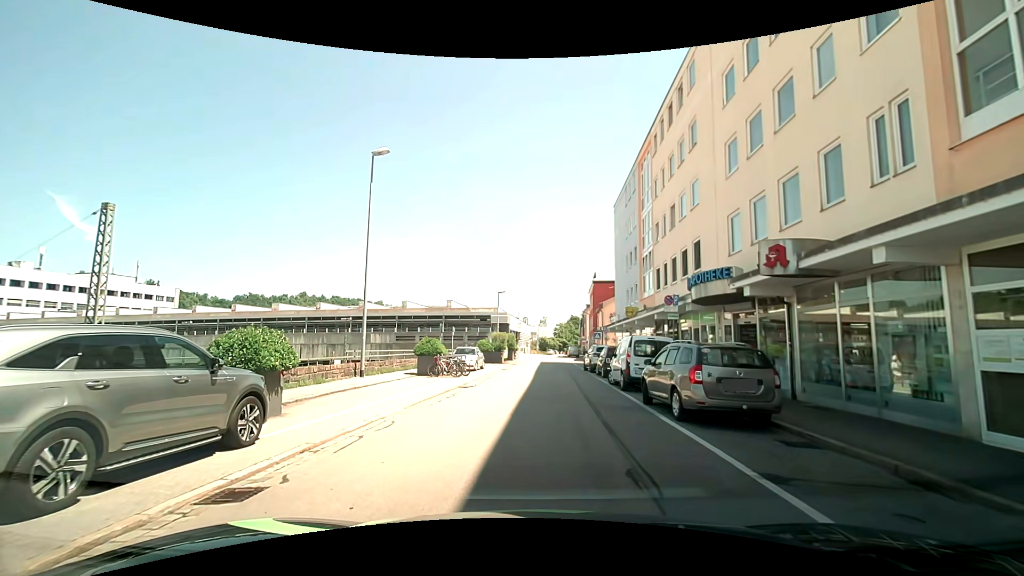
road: residential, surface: asphalt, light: Day
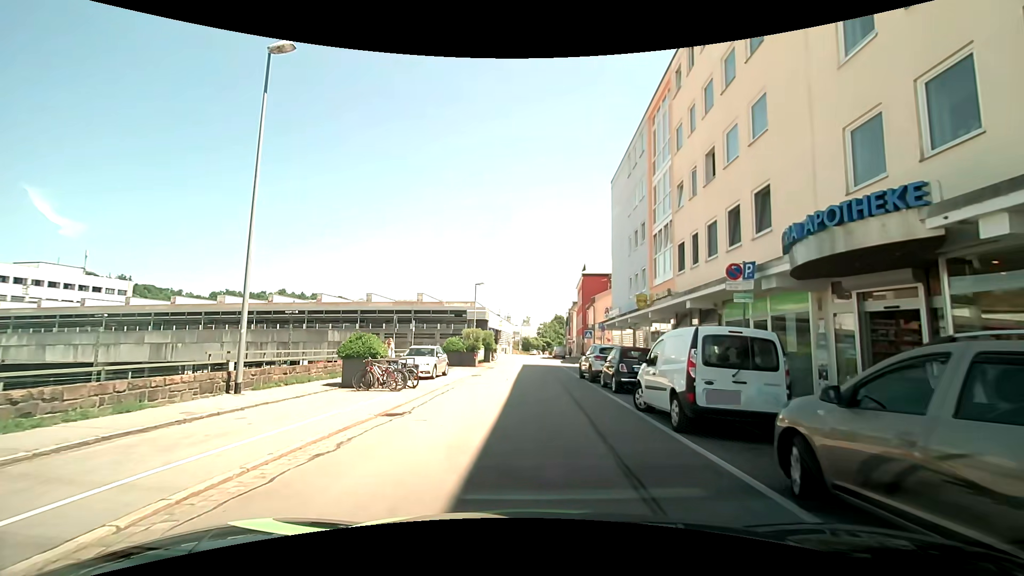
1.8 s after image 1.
(+0.2, +7.9) m; +2°
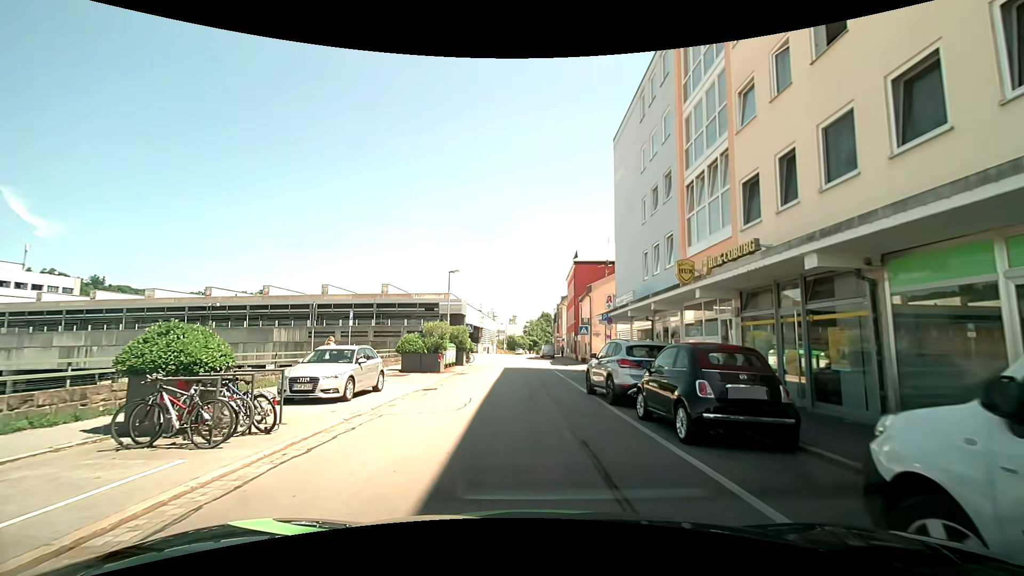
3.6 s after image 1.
(+0.2, +8.6) m; +1°
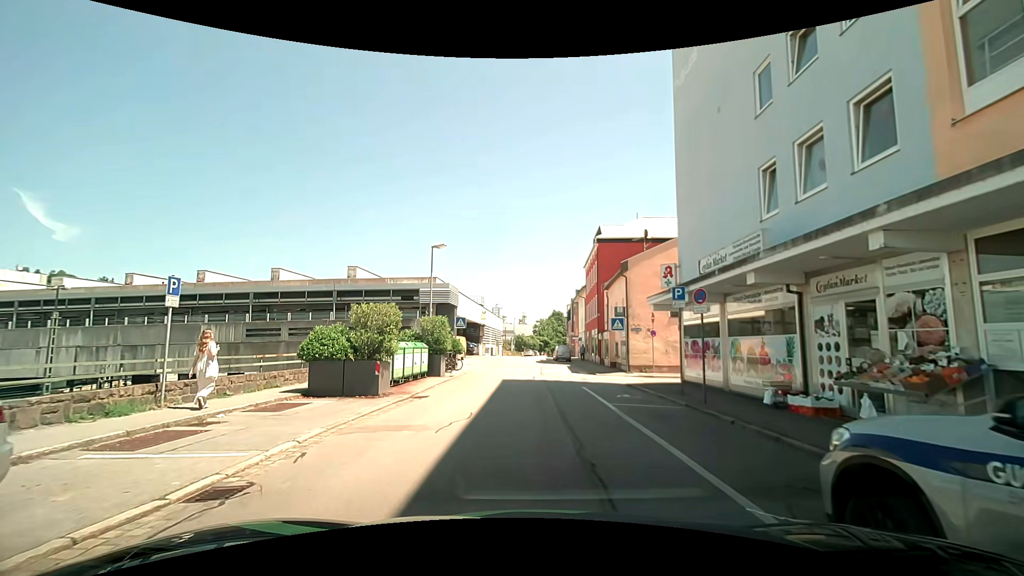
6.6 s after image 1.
(+0.1, +12.0) m; +1°
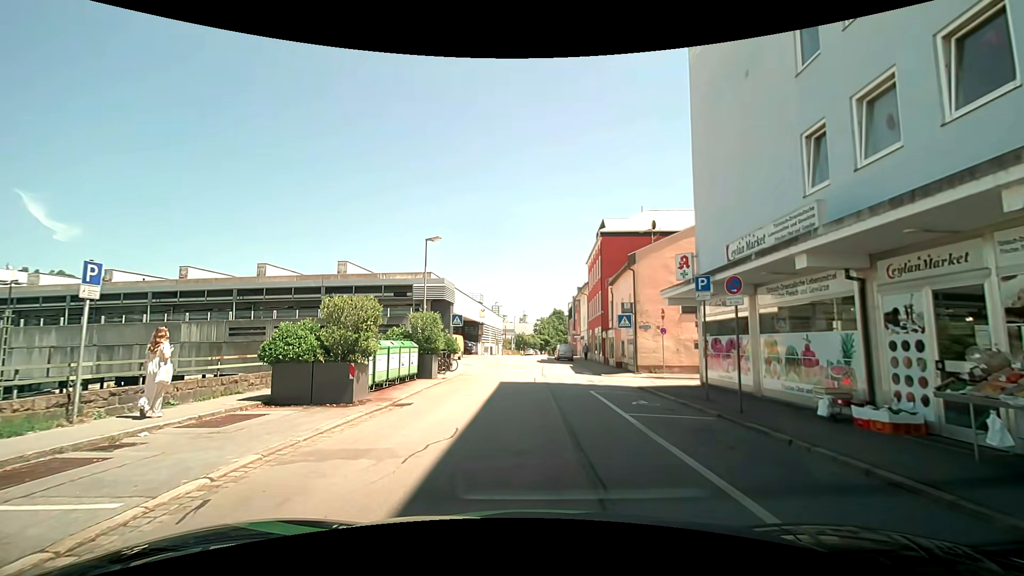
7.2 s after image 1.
(0.0, +2.1) m; -1°
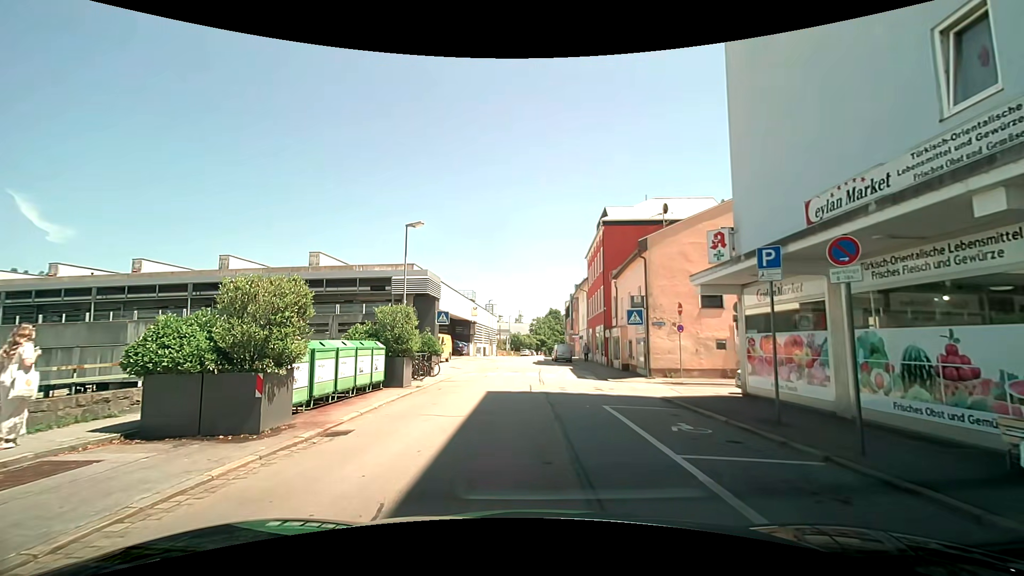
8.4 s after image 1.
(0.0, +3.9) m; 0°
